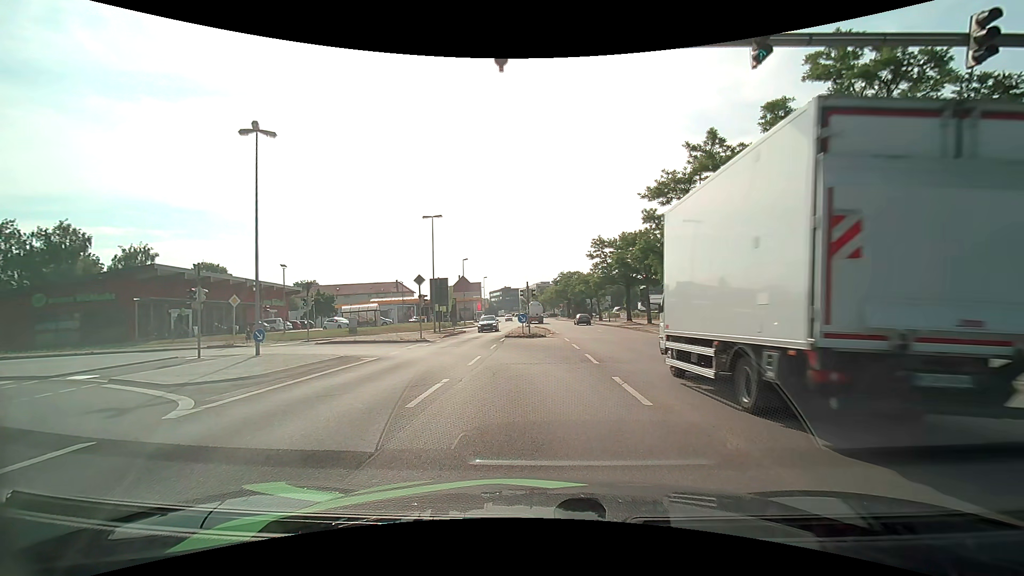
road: primary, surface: asphalt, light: Day
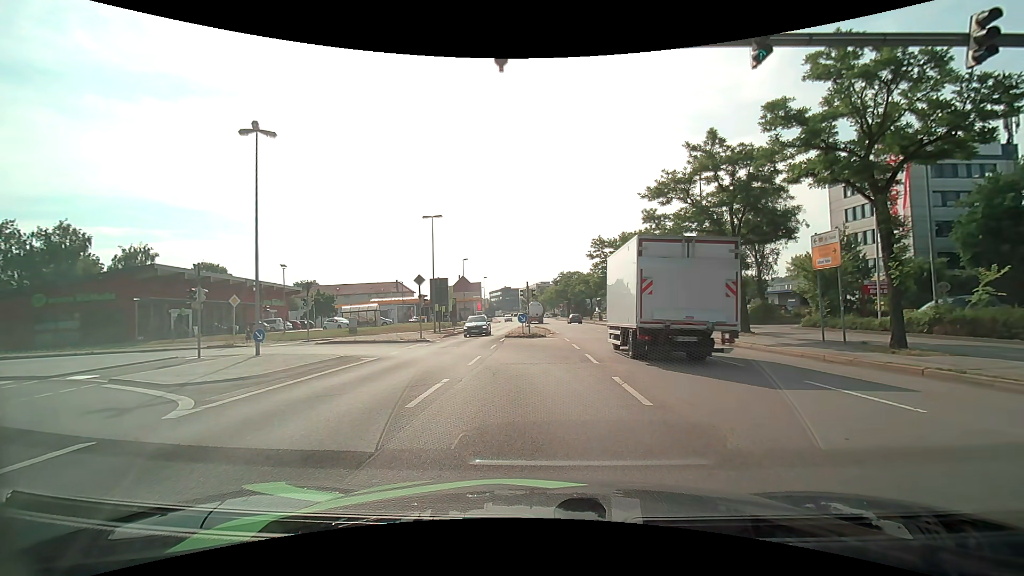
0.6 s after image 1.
(0.0, 0.0) m; 0°
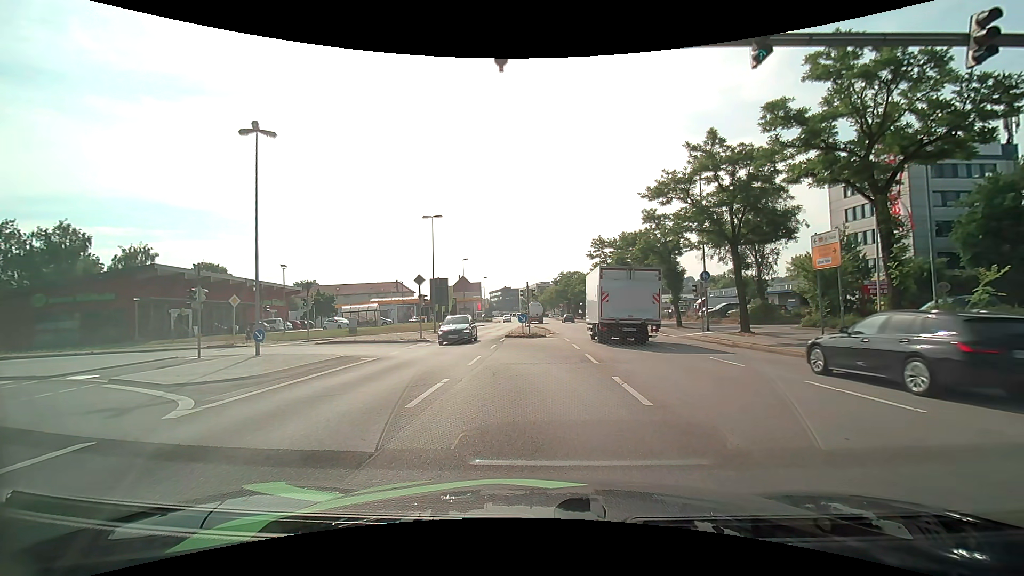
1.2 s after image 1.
(0.0, 0.0) m; 0°
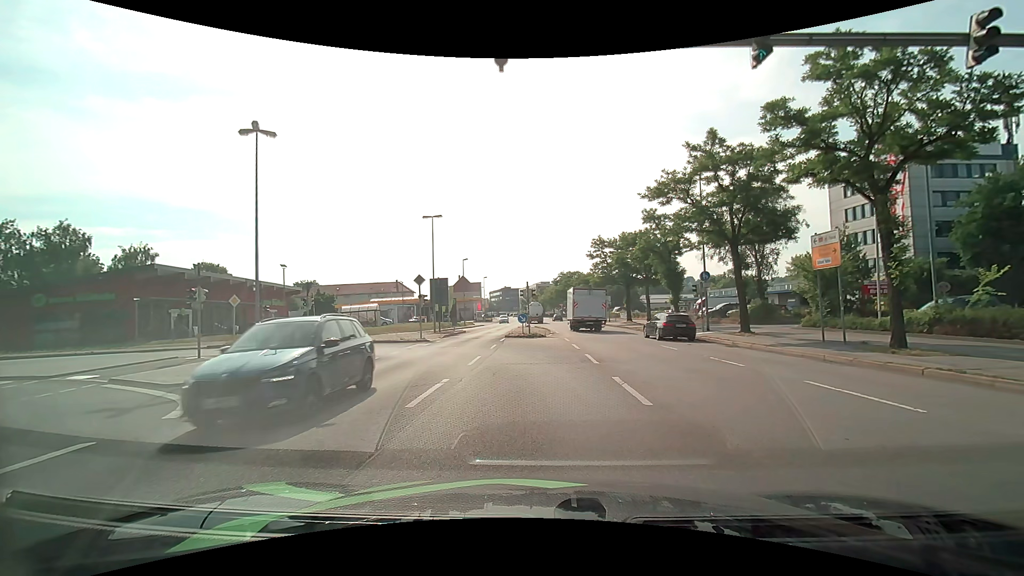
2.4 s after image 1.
(0.0, 0.0) m; 0°
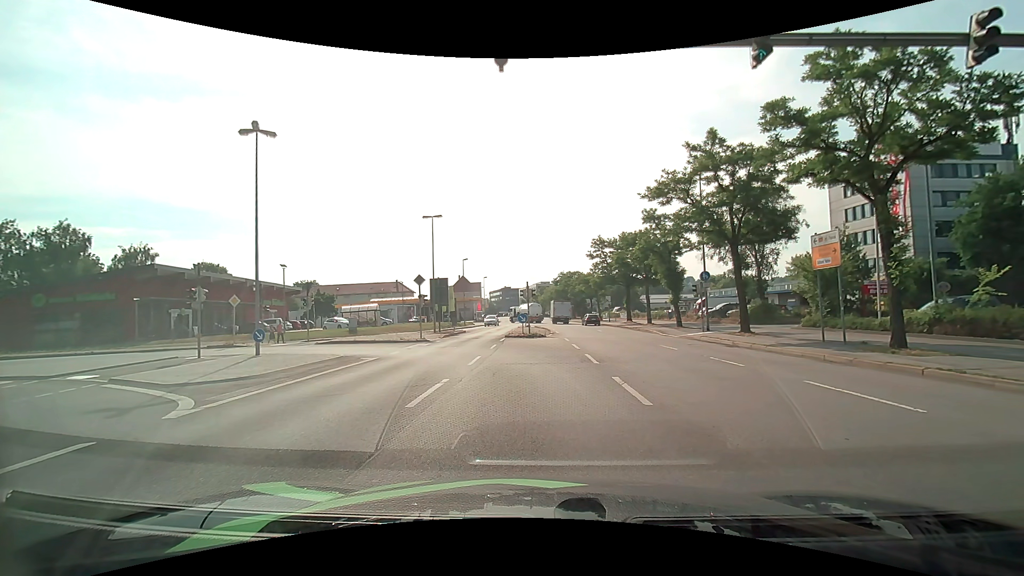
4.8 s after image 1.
(0.0, 0.0) m; 0°
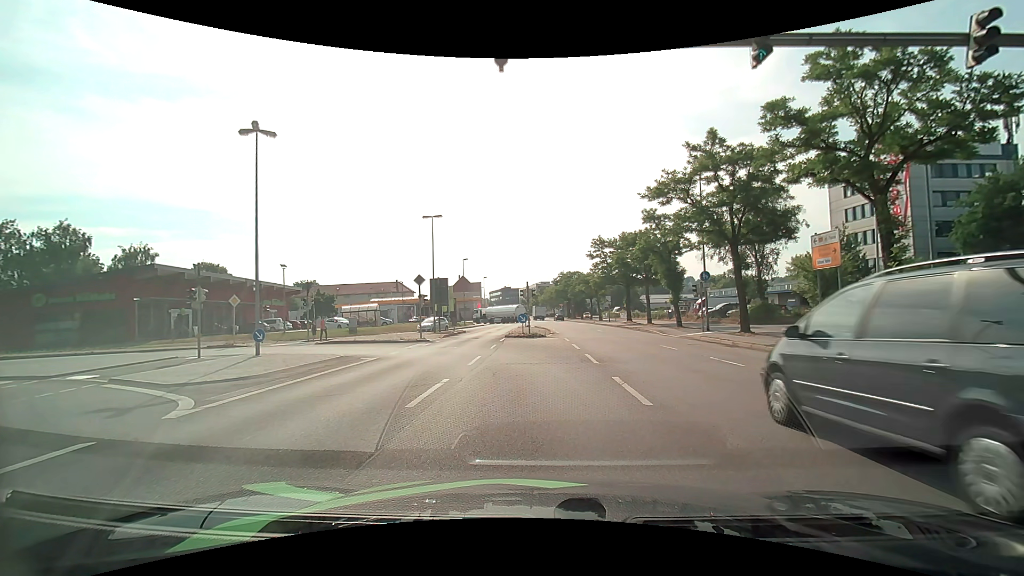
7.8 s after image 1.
(0.0, 0.0) m; 0°
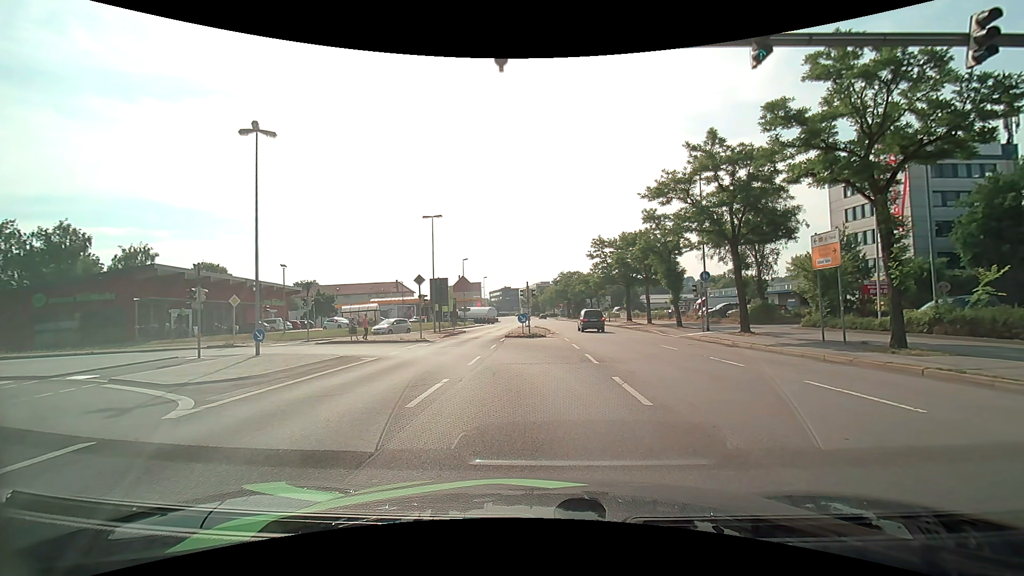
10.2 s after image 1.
(0.0, 0.0) m; 0°
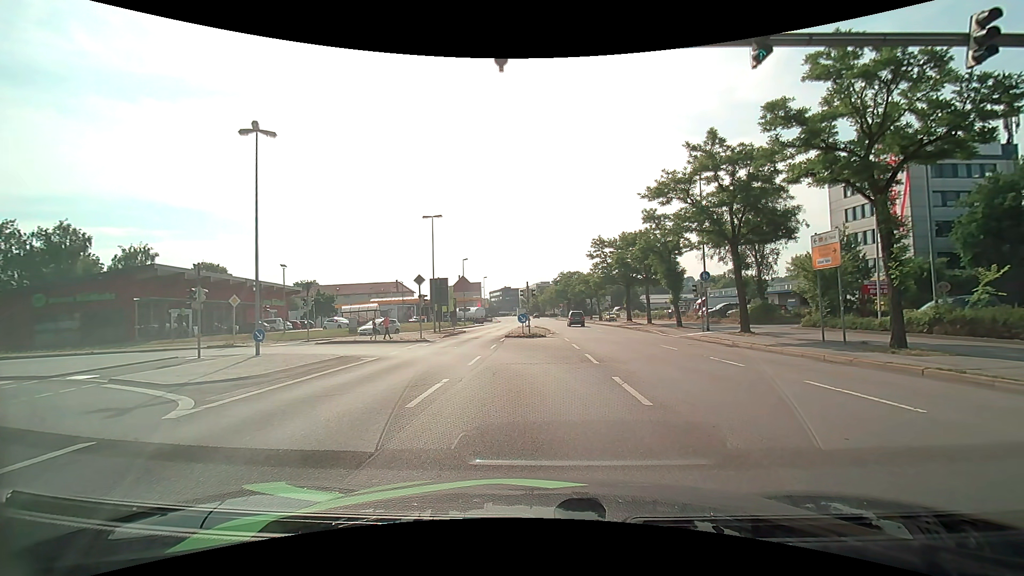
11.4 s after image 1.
(0.0, 0.0) m; 0°
